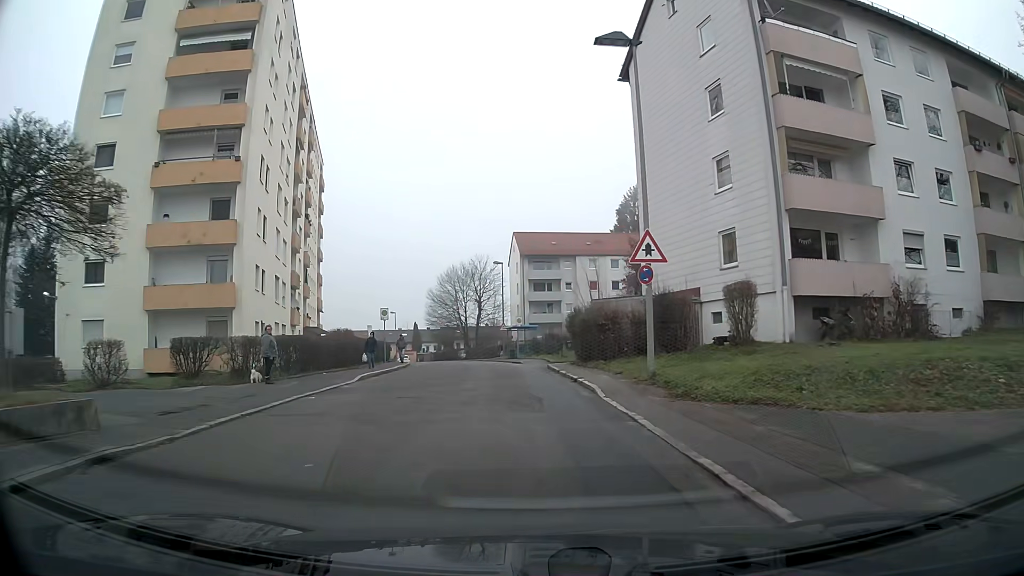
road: residential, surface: asphalt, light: Day
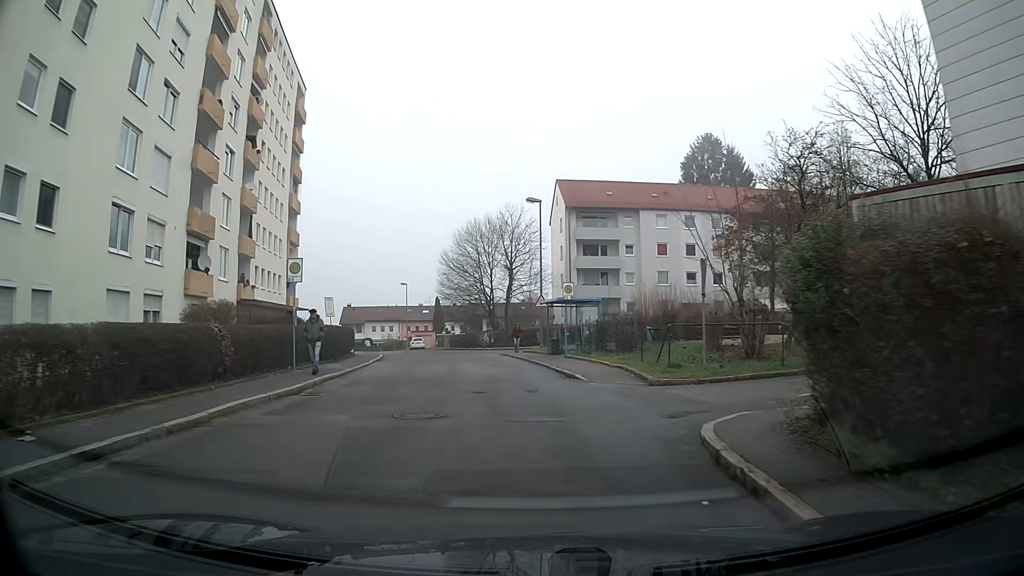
(-0.9, +20.6) m; -5°
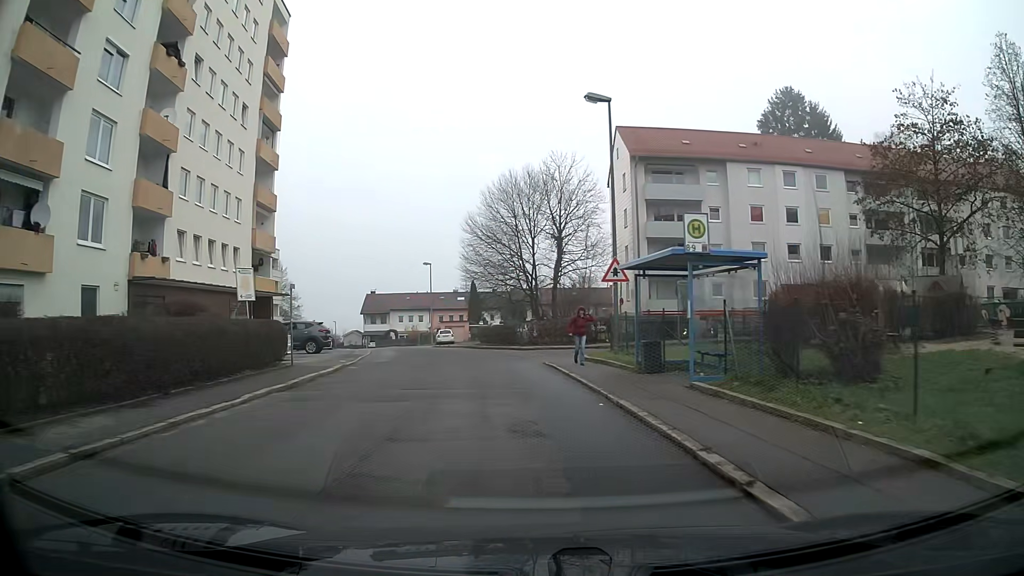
(-0.5, +15.3) m; -4°
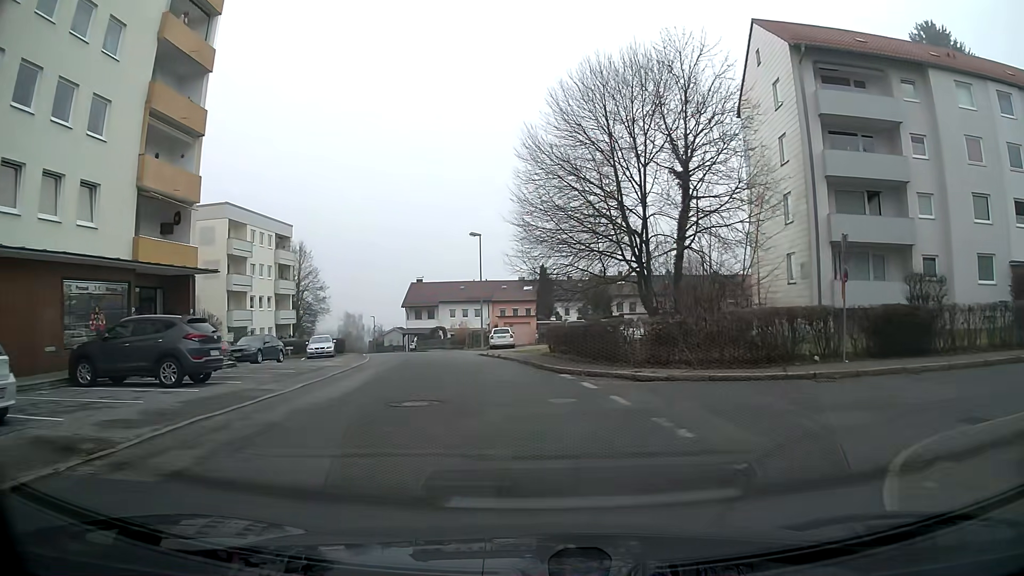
(-1.0, +19.4) m; -6°
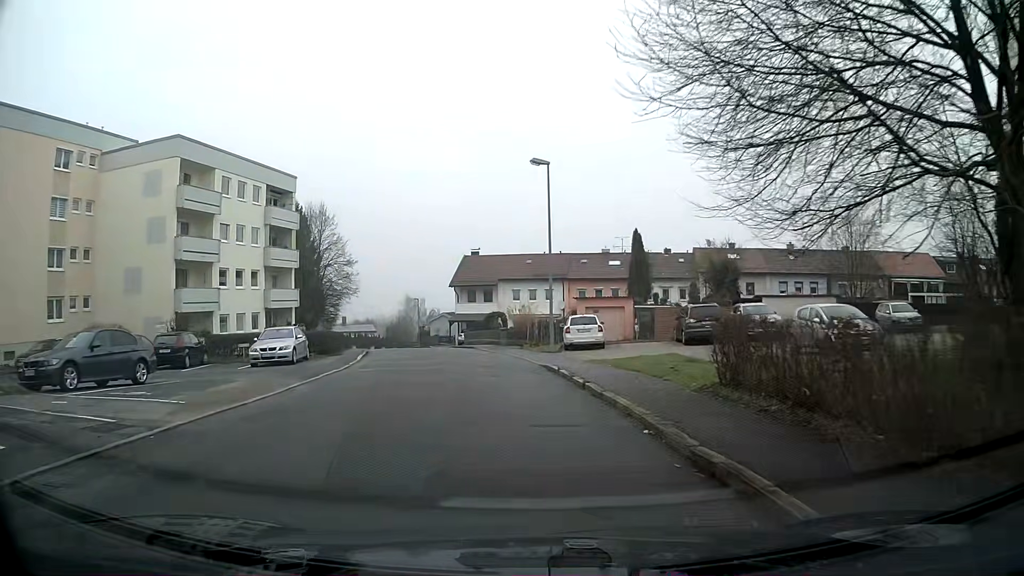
(-0.9, +18.1) m; -6°
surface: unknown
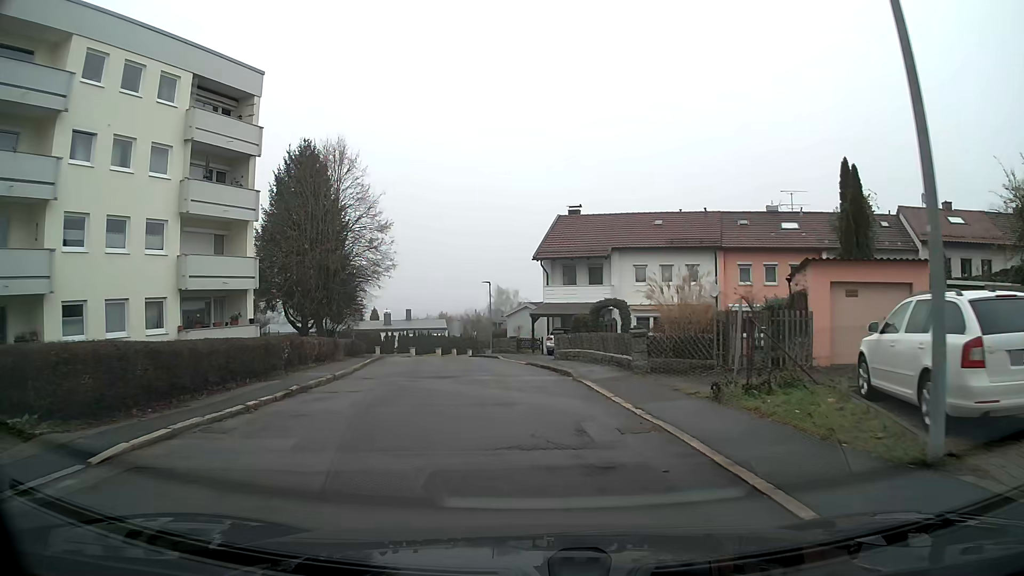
(-1.7, +22.4) m; -9°
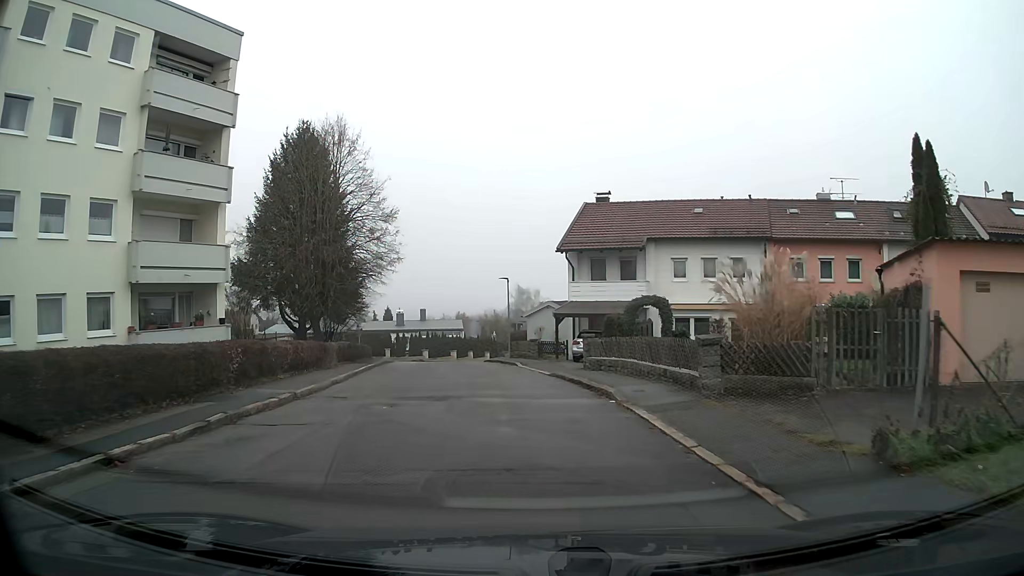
(-0.1, +4.5) m; -2°
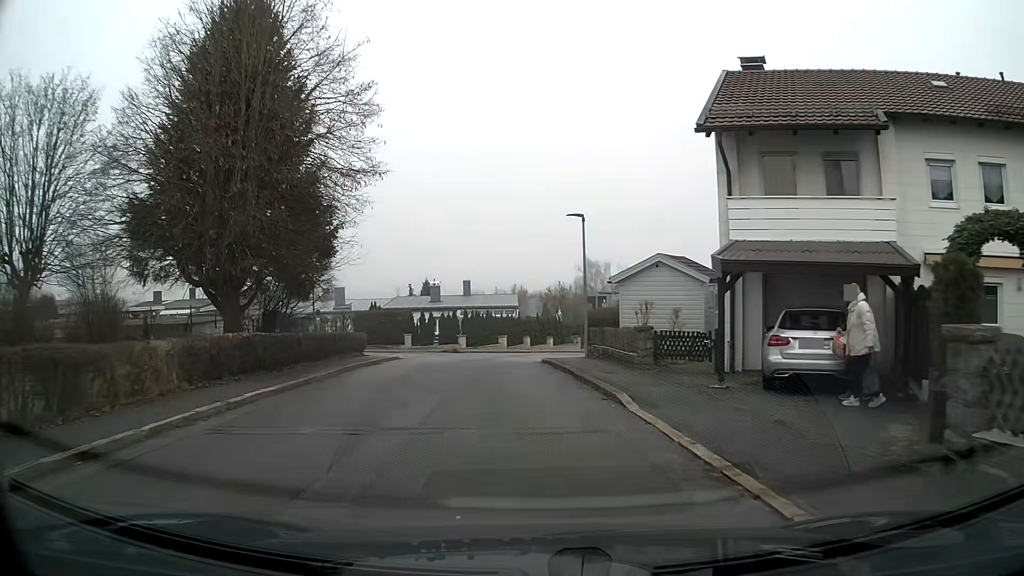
(-0.9, +18.2) m; -5°
